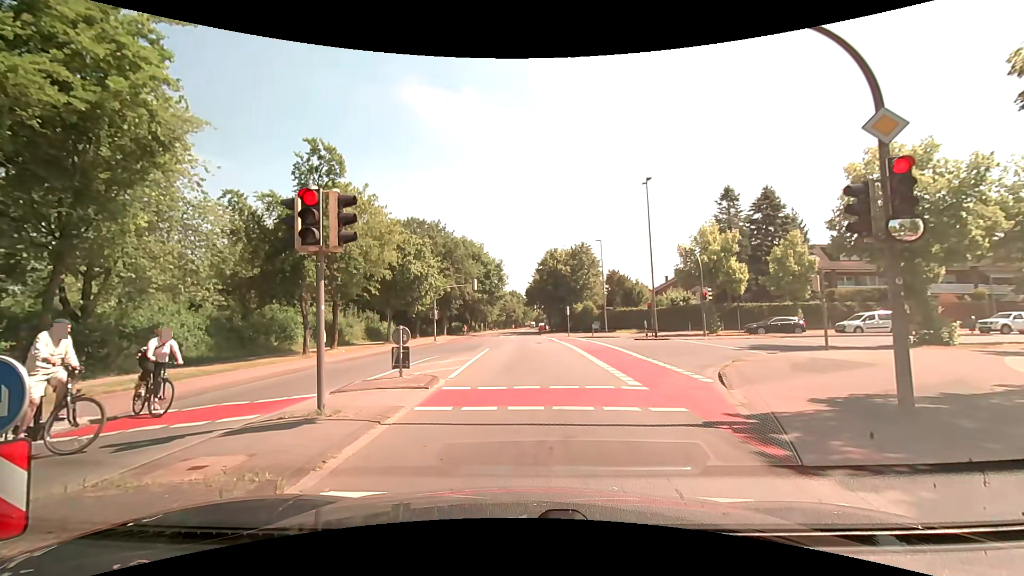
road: tertiary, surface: asphalt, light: Day
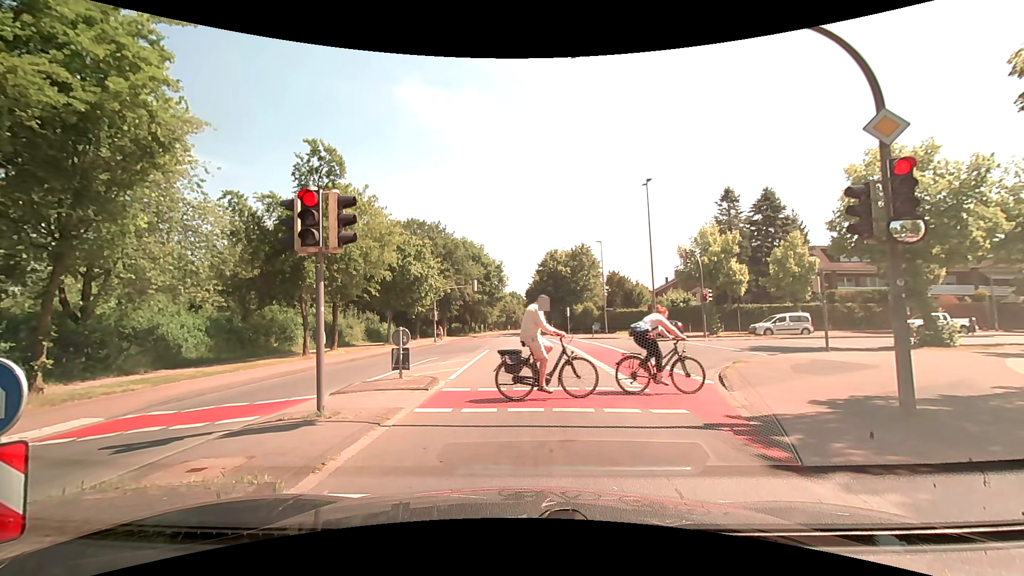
(0.0, +0.1) m; 0°
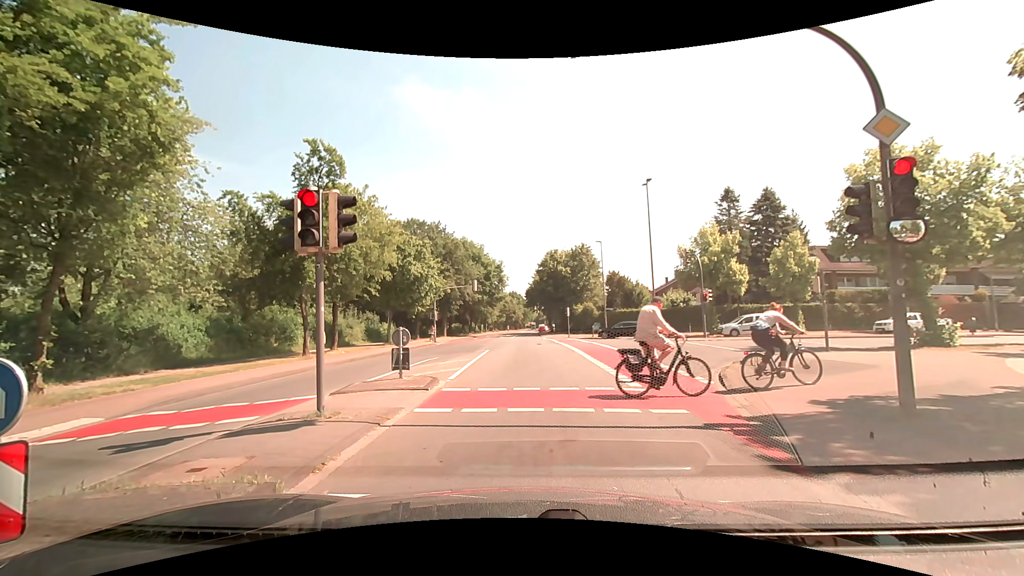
(0.0, 0.0) m; 0°
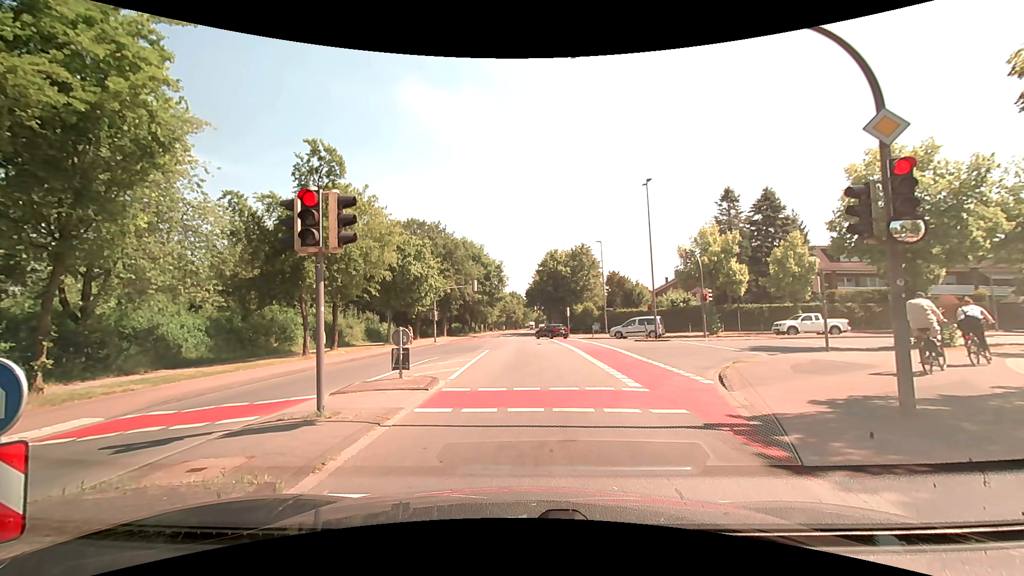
(0.0, 0.0) m; 0°
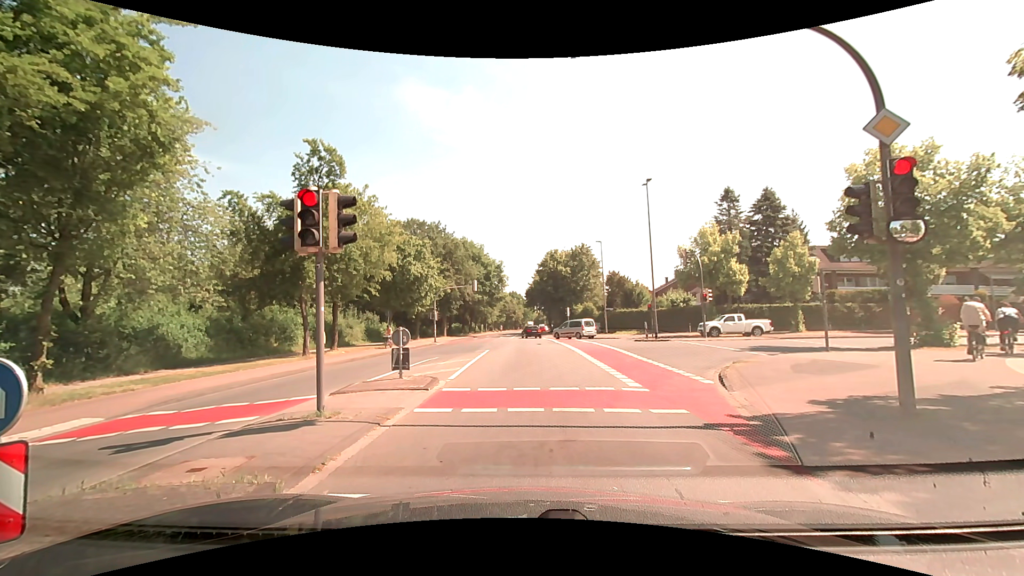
(0.0, 0.0) m; 0°
(0, +10) (-1, +20) (-1, +30) (-2, +40) (-2, +50) (-2, +60) (-2, +70) (-3, +80) (-3, +90) (-3, +100) m
